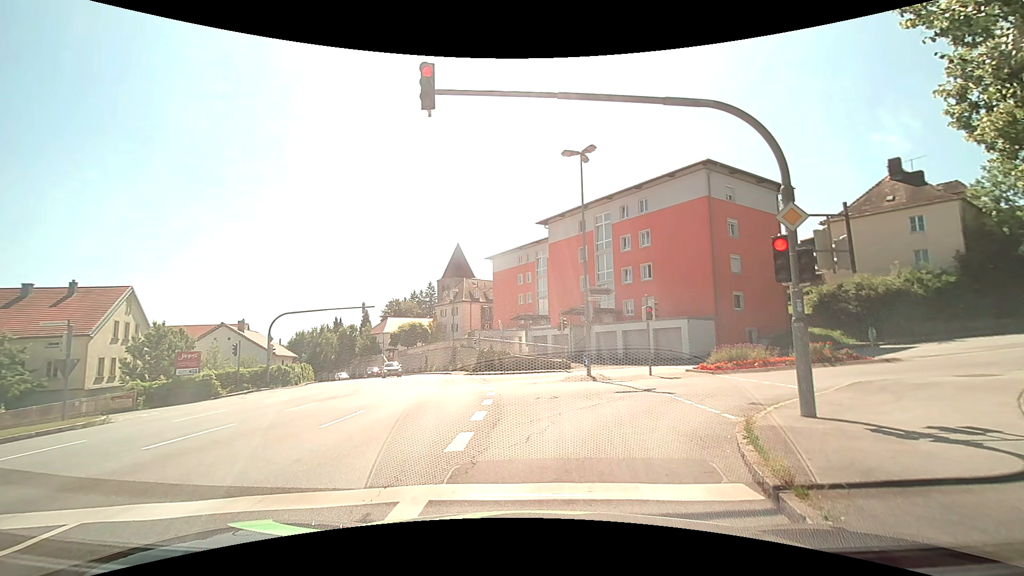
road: tertiary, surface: asphalt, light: Day
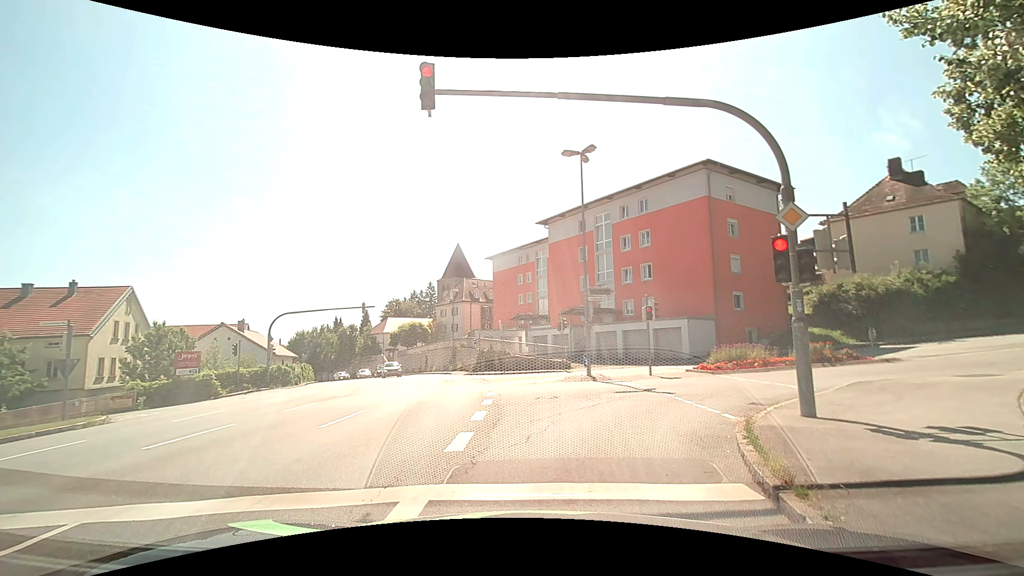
(0.0, 0.0) m; 0°
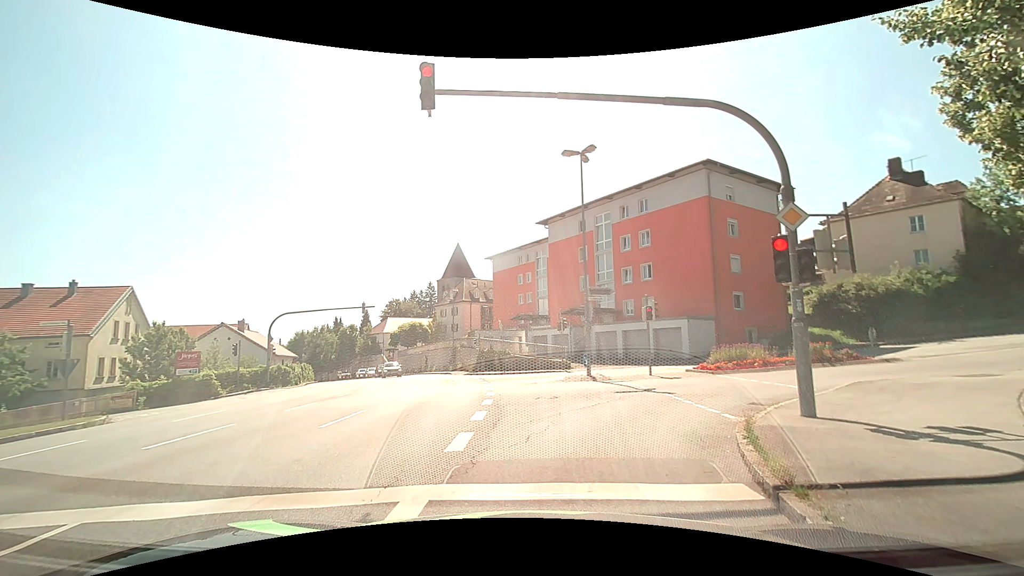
(0.0, 0.0) m; 0°
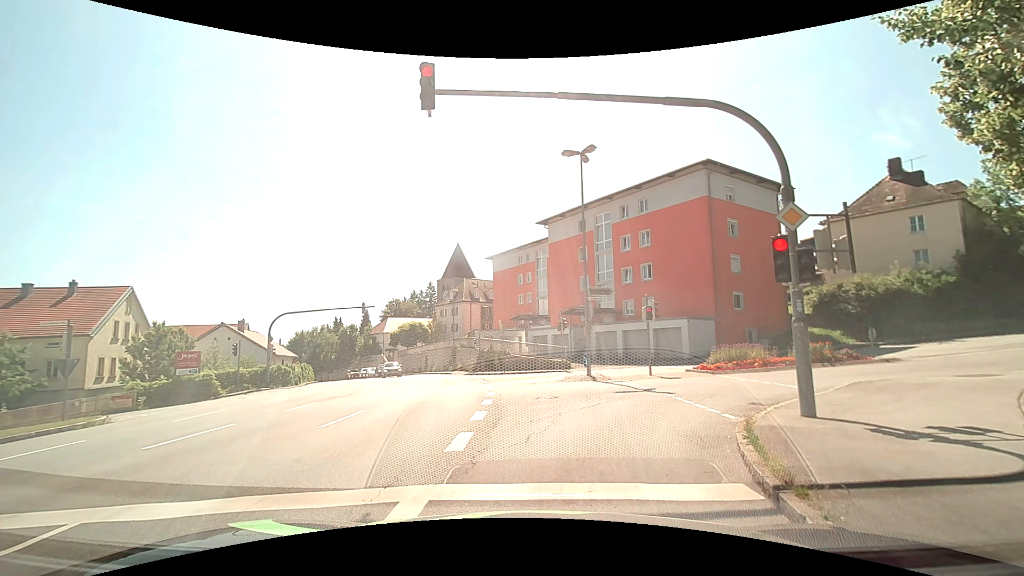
(0.0, 0.0) m; 0°
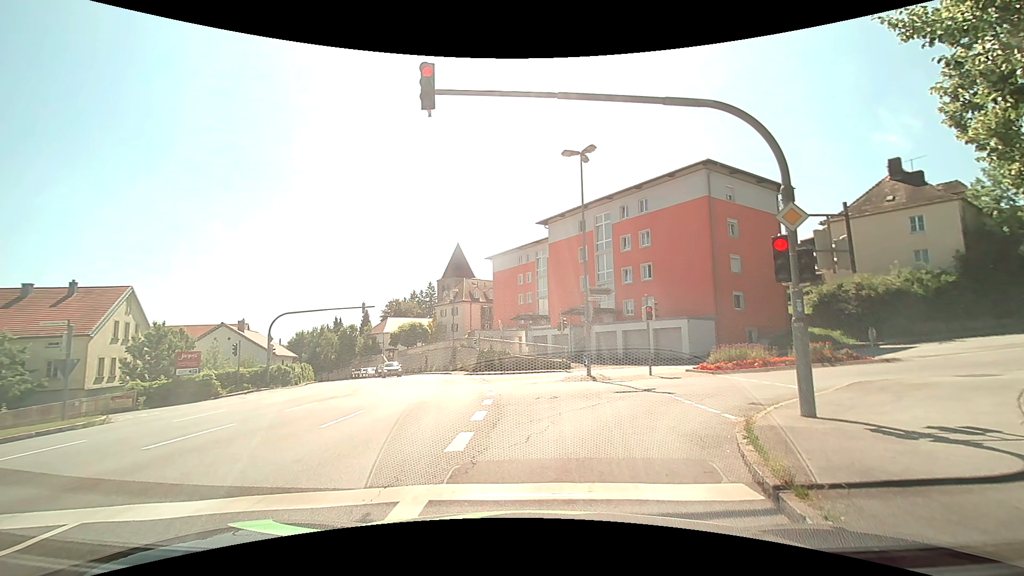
(0.0, 0.0) m; 0°
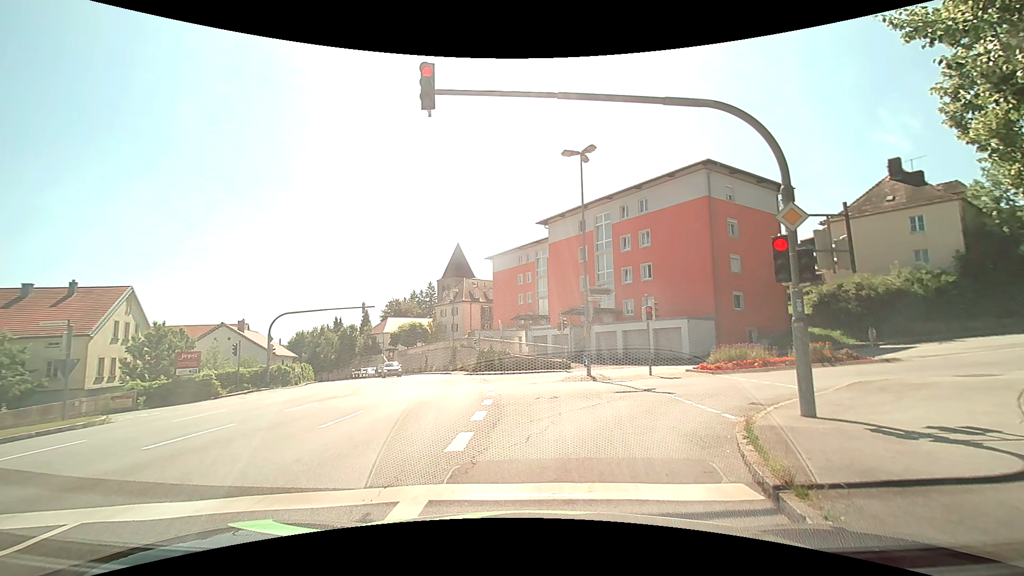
(0.0, 0.0) m; 0°
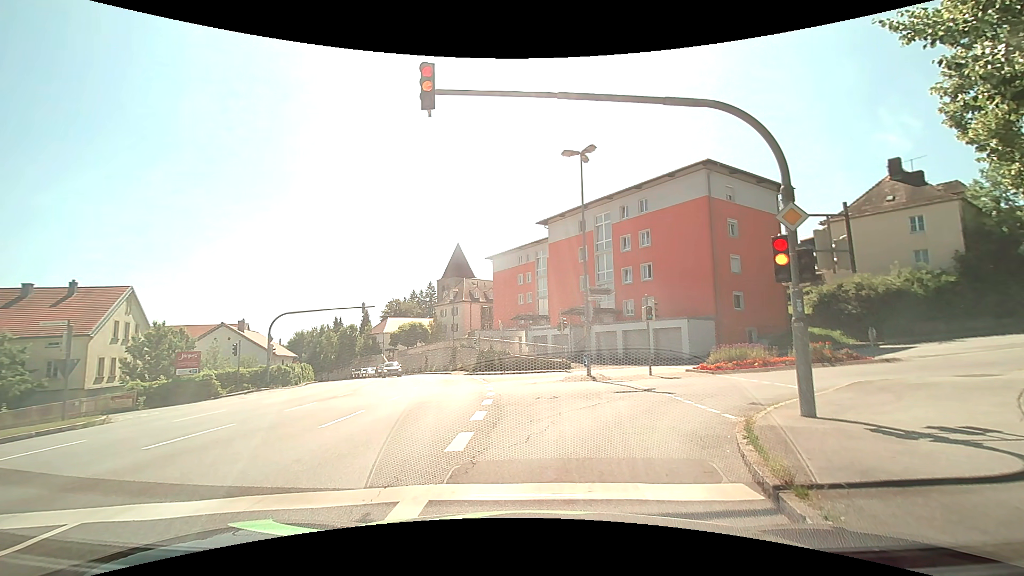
(0.0, 0.0) m; 0°
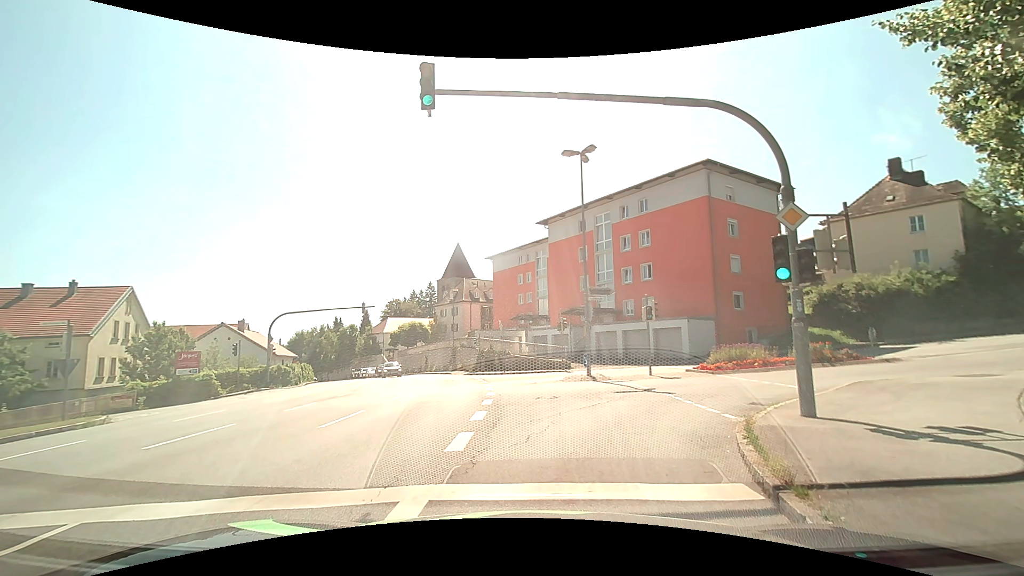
(0.0, 0.0) m; 0°
